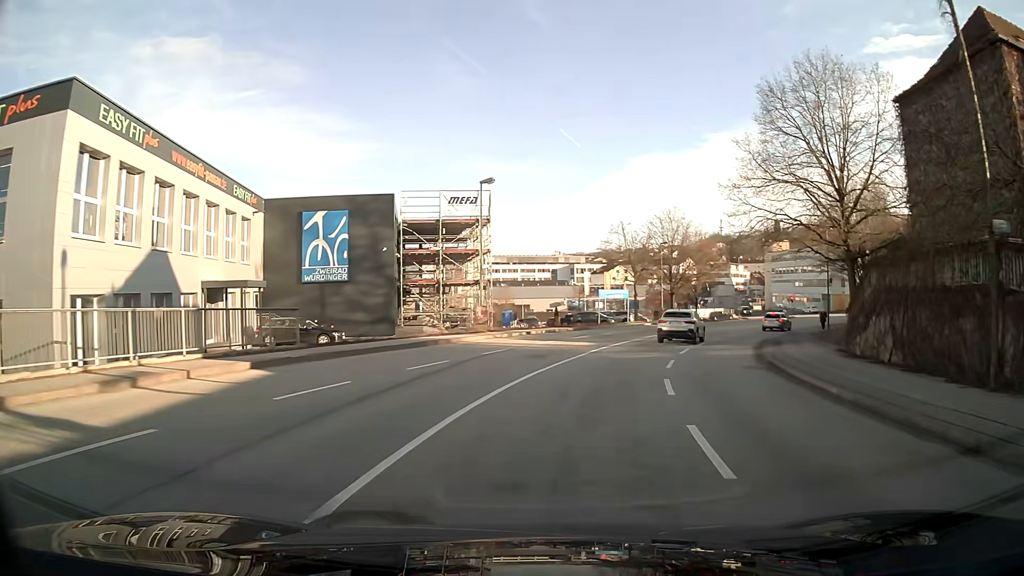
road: tertiary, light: Day
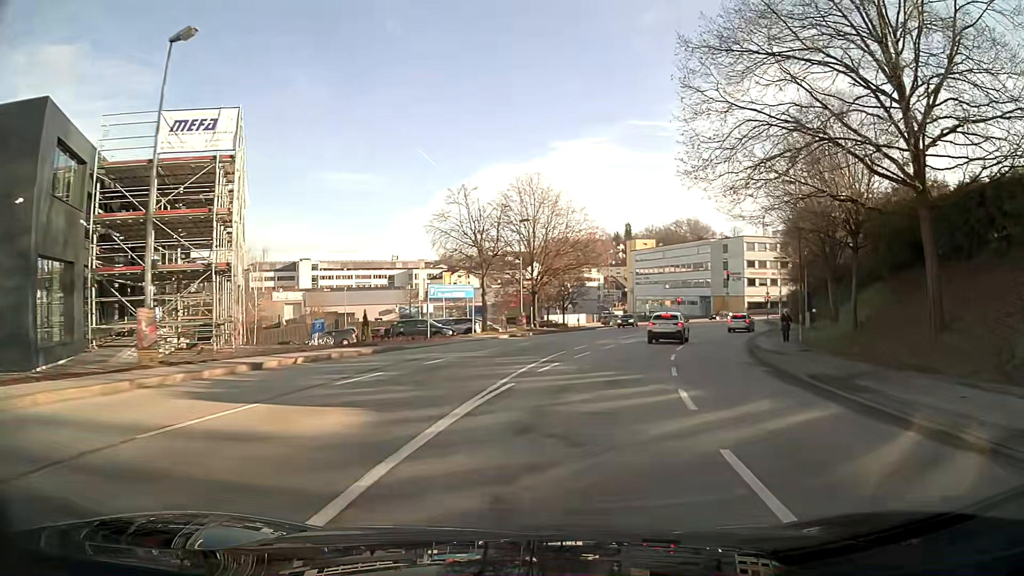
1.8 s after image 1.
(+2.3, +20.2) m; +13°
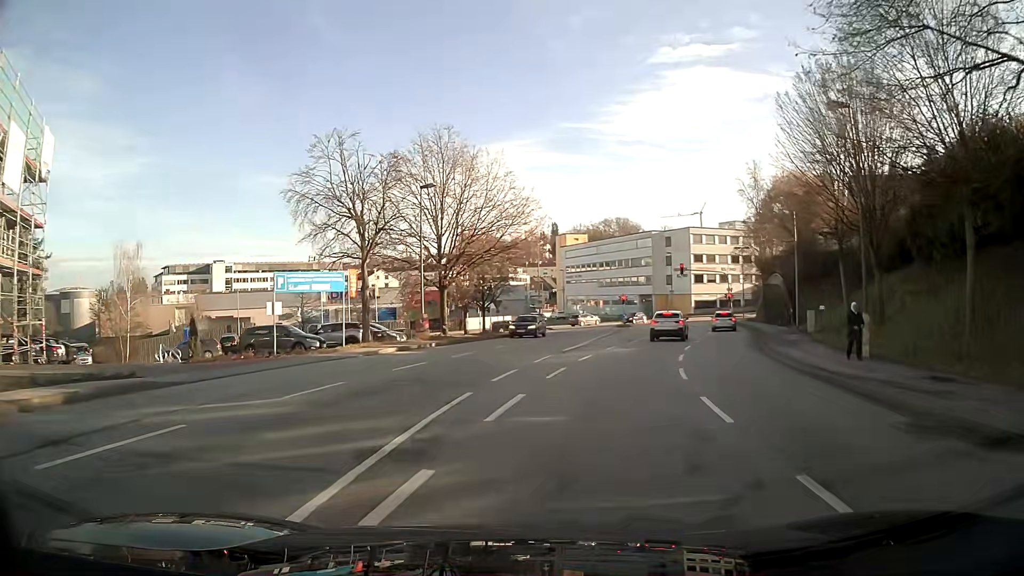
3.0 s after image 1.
(+0.7, +13.3) m; +6°
(0, +10) (+1, +20) (+3, +30) (+5, +40) (+7, +49) (+9, +59) (+10, +69) (+11, +79) (+7, +88) (-3, +88) m
